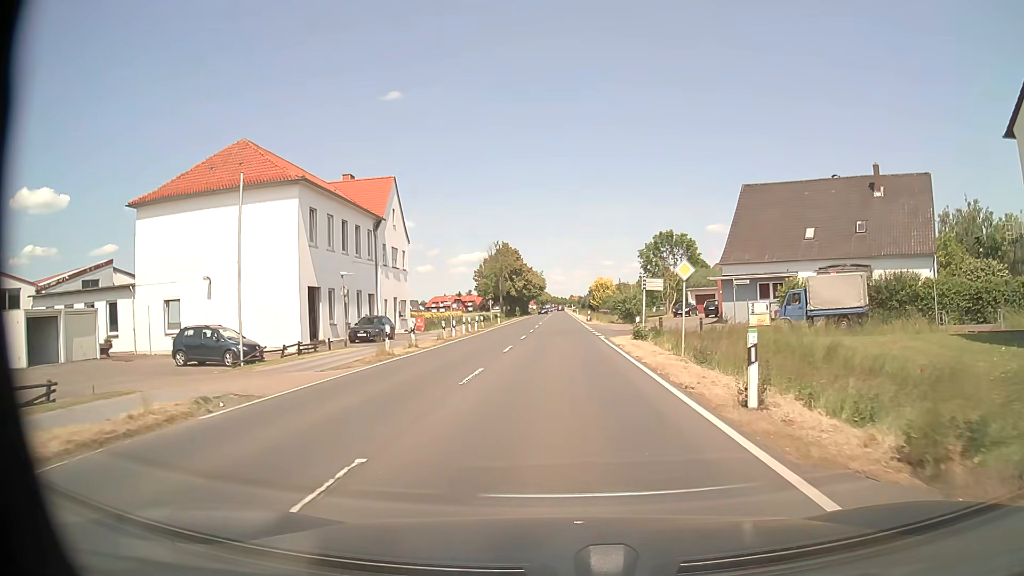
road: primary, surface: asphalt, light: Day
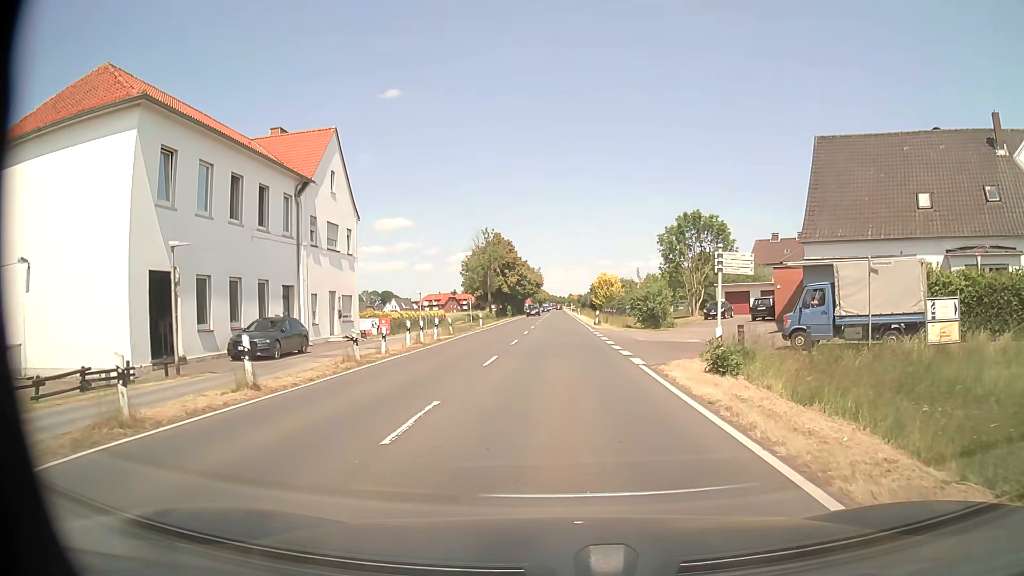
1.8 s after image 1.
(0.0, +14.2) m; 0°
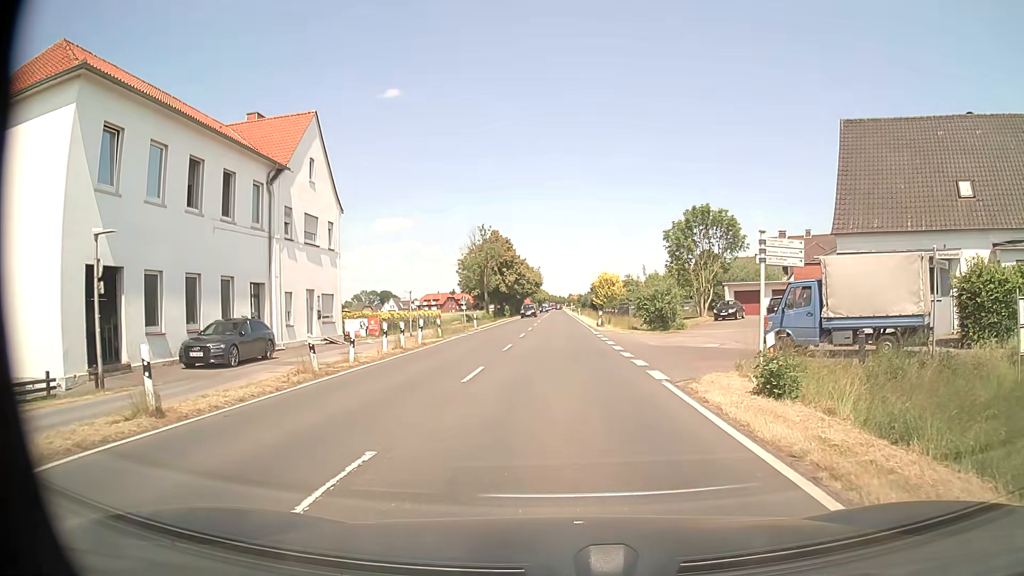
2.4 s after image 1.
(0.0, +3.3) m; 0°
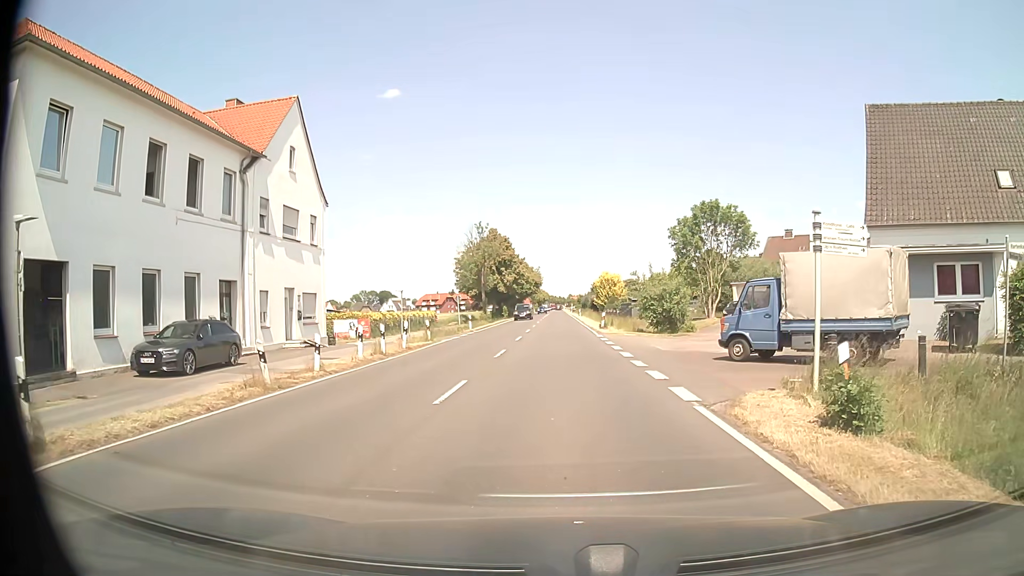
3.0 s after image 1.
(0.0, +2.7) m; 0°
(0, +10) (+7, +16) (+16, +11) (+24, +6) (+33, +1) (+41, -5) (+50, -10) (+58, -15) (+67, -21) (+75, -26) m
